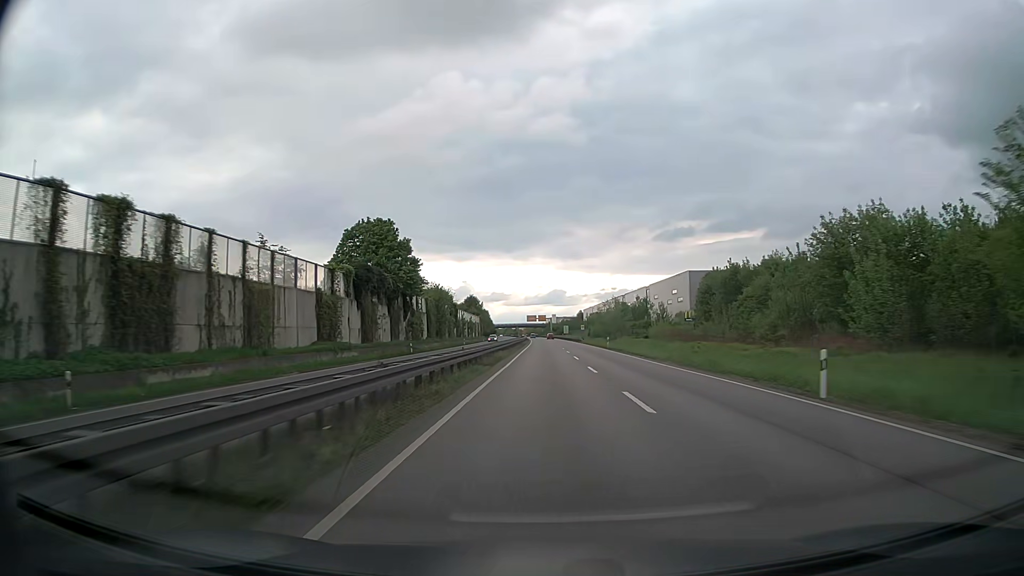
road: trunk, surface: asphalt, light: Day
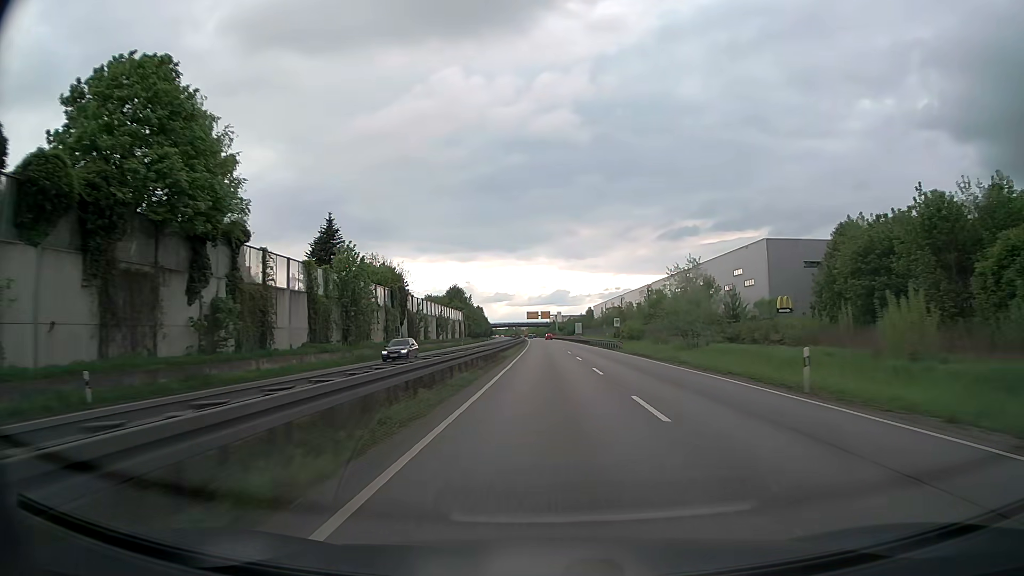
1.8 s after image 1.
(-0.1, +48.9) m; 0°
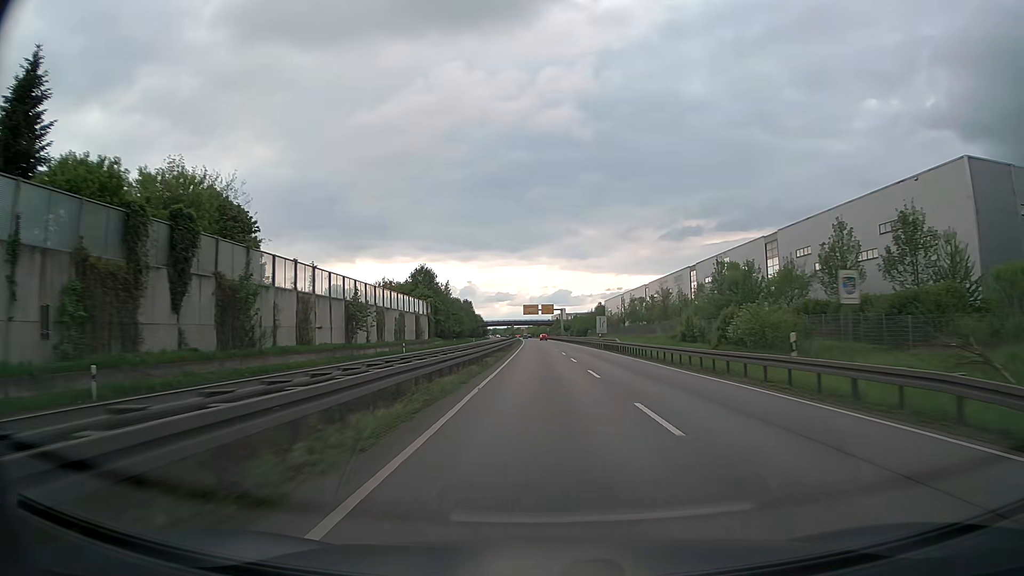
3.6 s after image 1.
(-0.1, +49.3) m; 0°
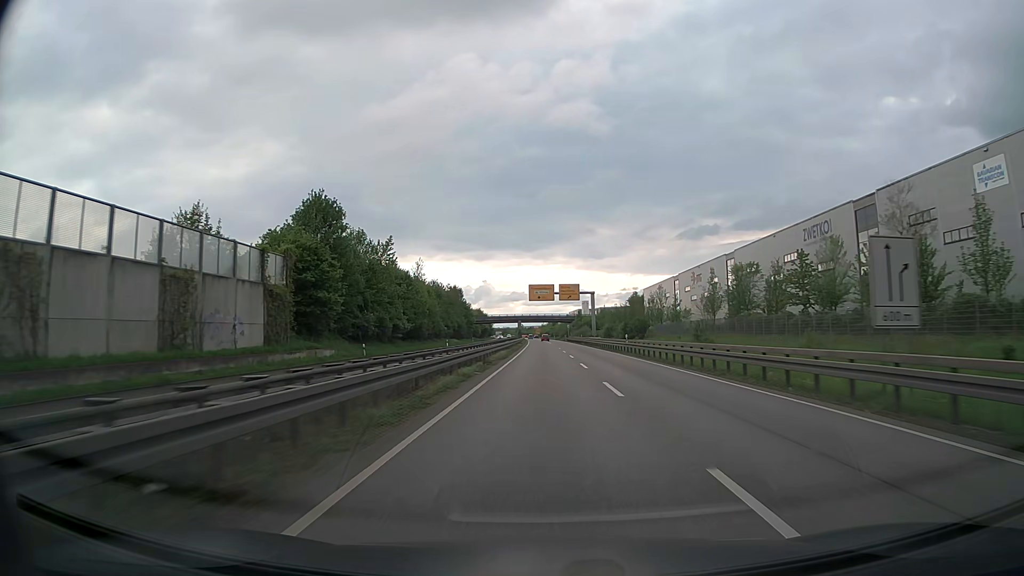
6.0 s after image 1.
(-0.6, +66.1) m; -1°
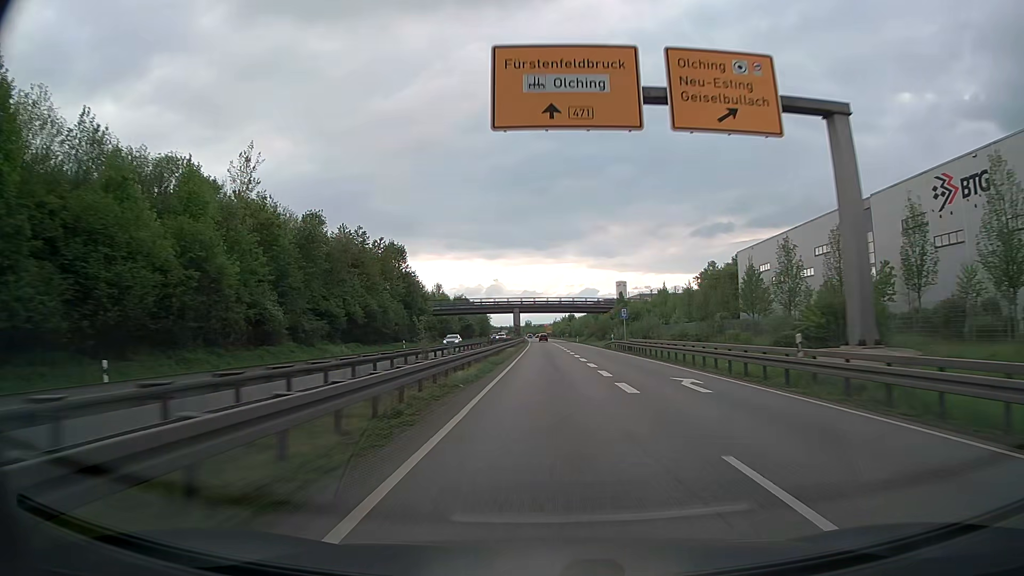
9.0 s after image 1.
(-0.6, +83.3) m; -1°
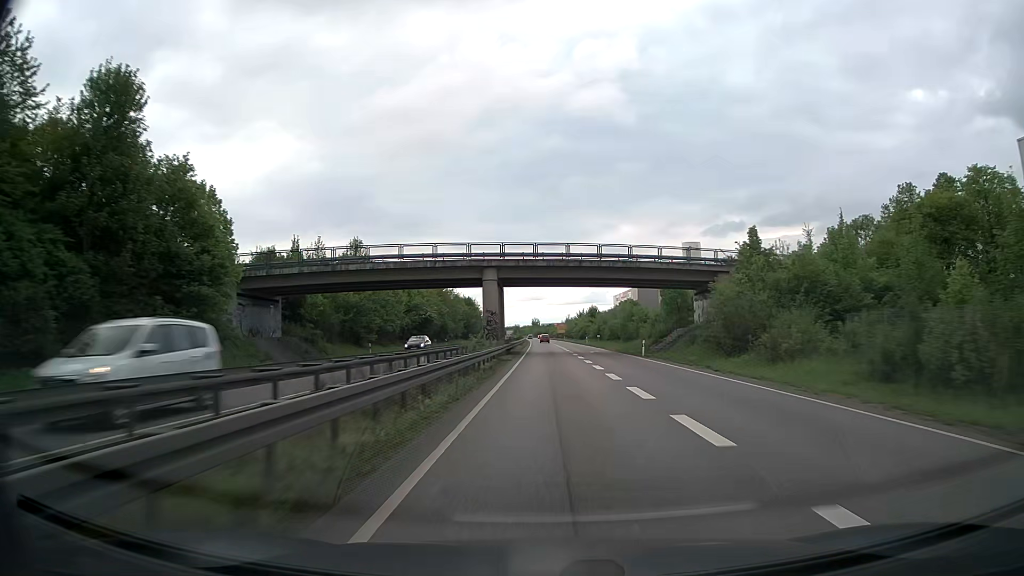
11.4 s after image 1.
(-0.4, +67.0) m; -1°
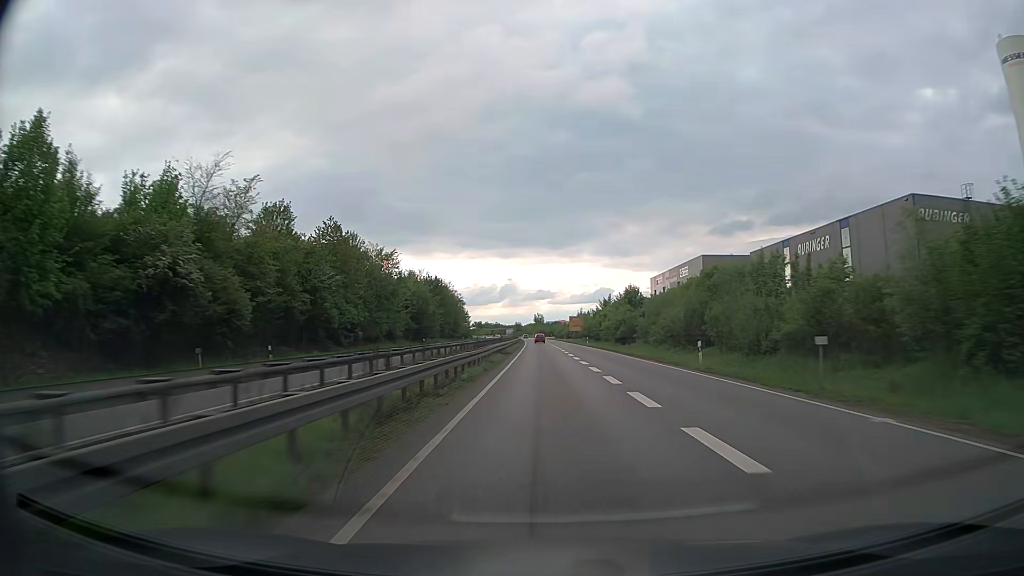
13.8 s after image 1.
(0.0, +67.2) m; 0°
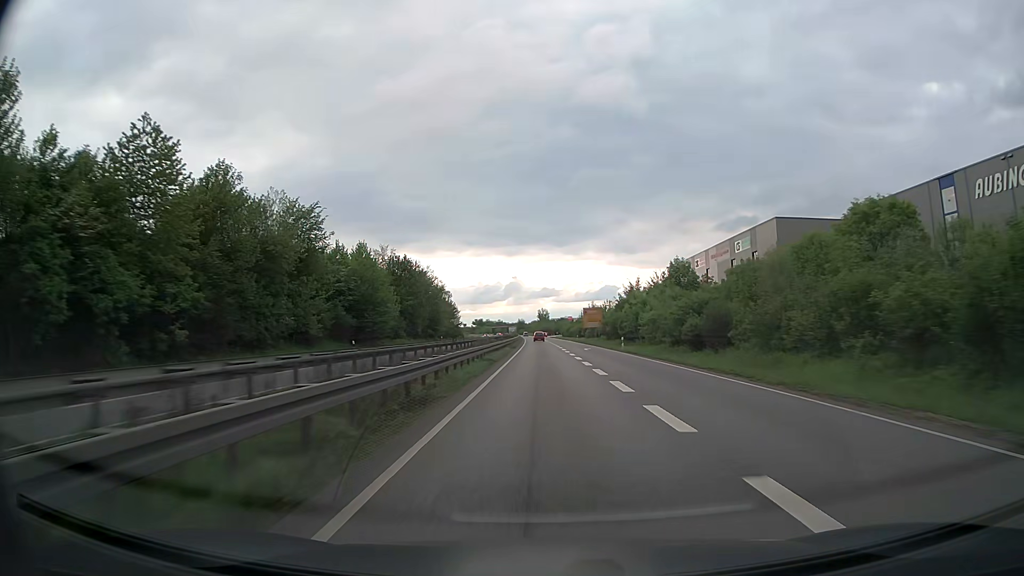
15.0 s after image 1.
(0.0, +33.2) m; 0°
(0, +10) (0, +20) (0, +30) (0, +40) (0, +50) (0, +60) (-1, +70) (-1, +80) (-1, +90) (-1, +100) m
